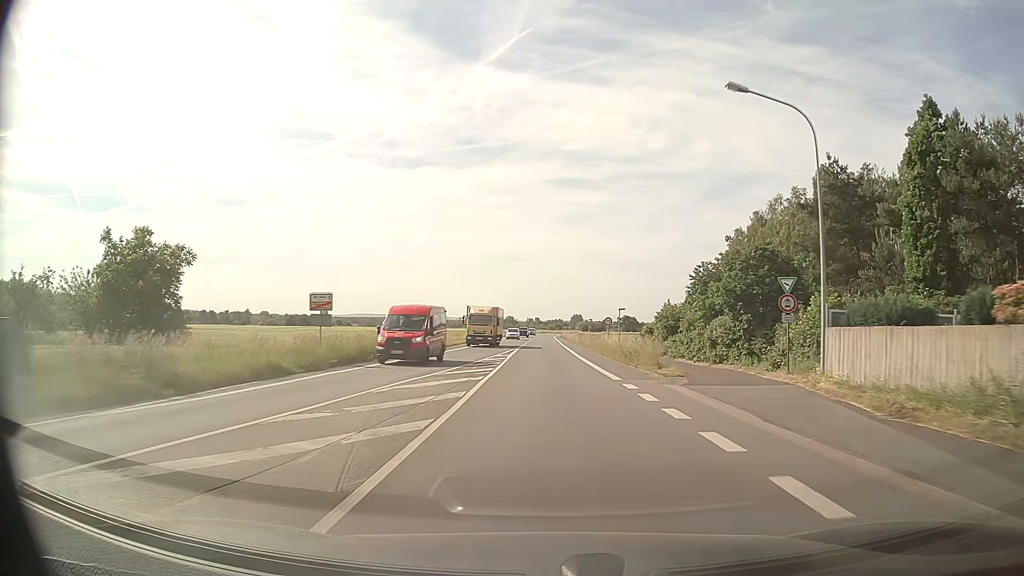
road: primary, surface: asphalt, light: Day
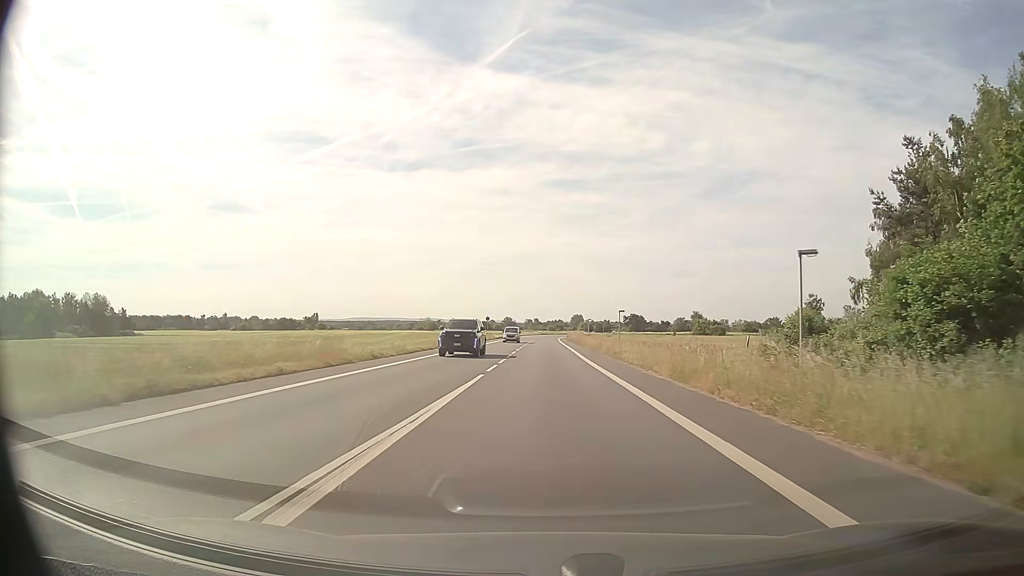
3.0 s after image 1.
(0.0, +45.6) m; 0°
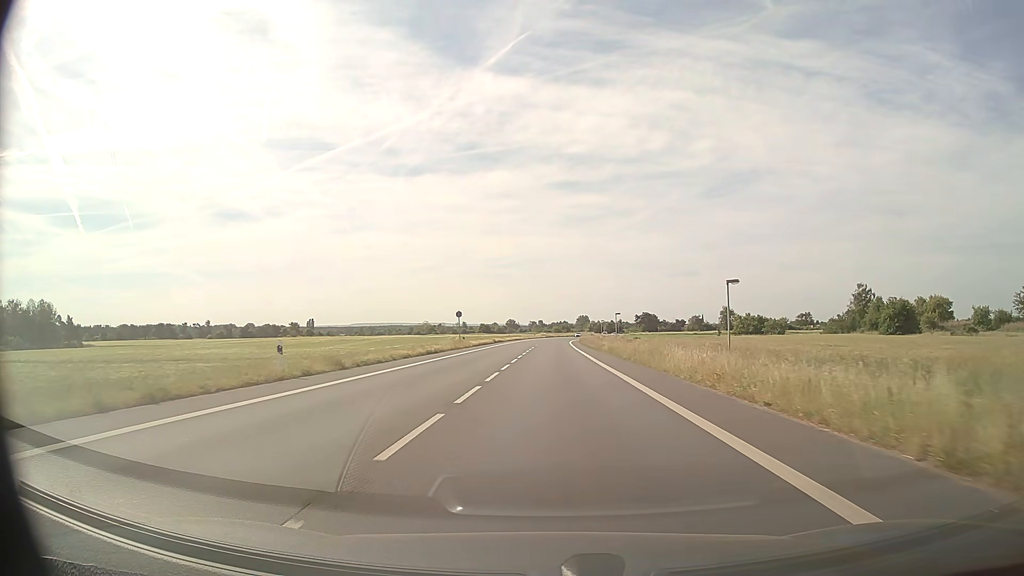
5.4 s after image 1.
(-0.1, +39.9) m; 0°
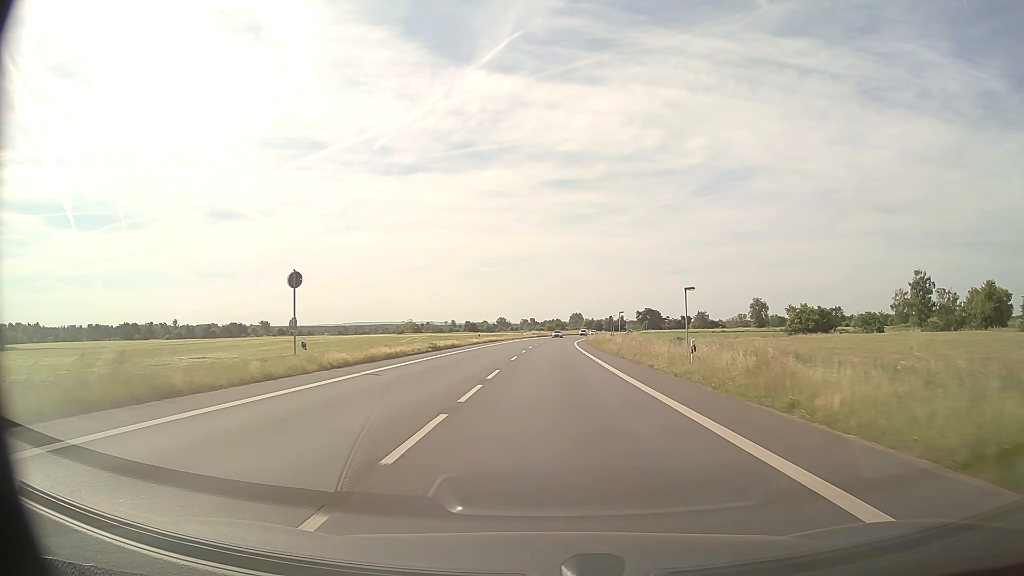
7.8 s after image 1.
(+0.2, +42.5) m; +1°
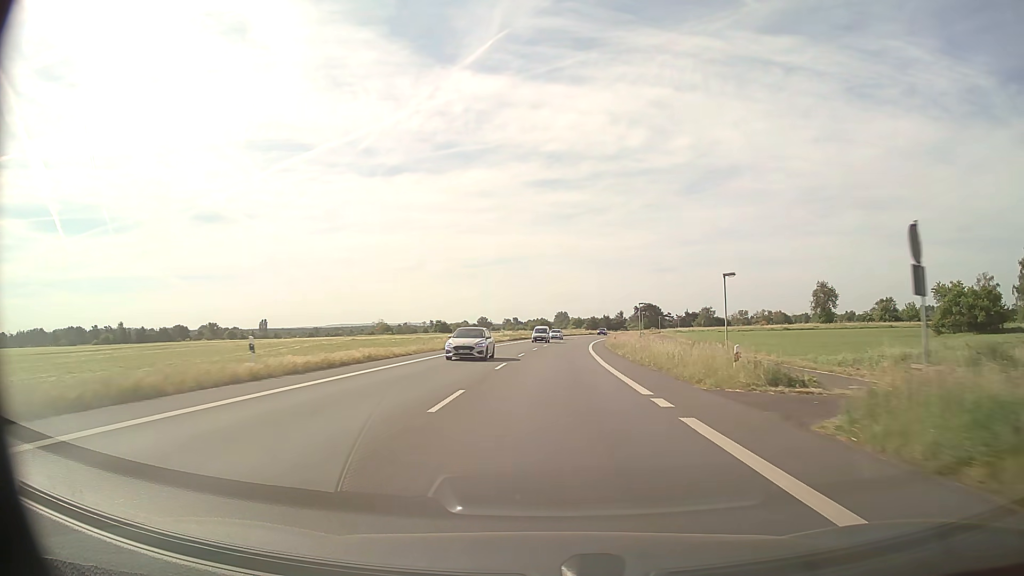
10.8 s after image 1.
(+0.6, +56.5) m; +1°
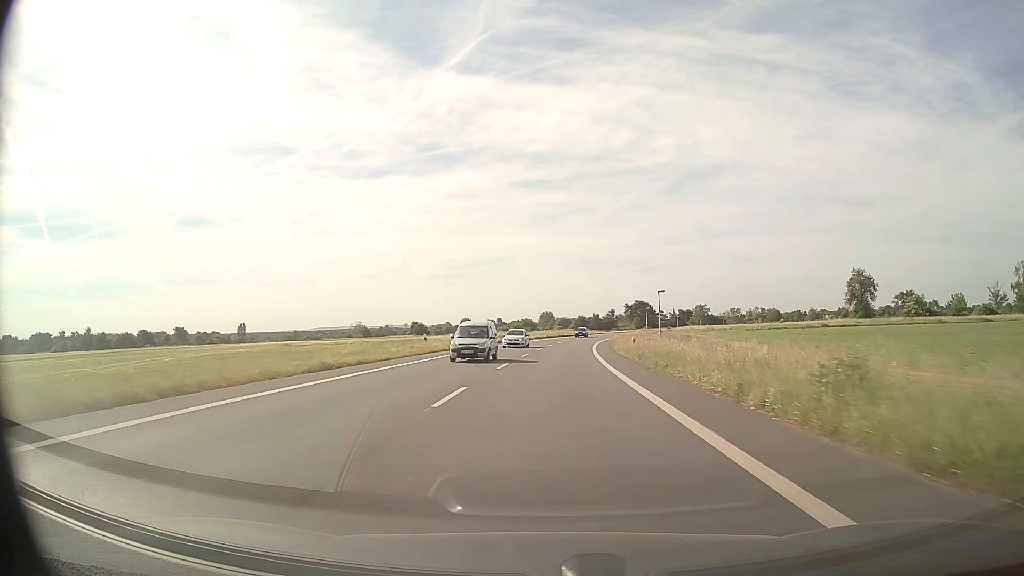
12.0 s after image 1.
(+0.3, +23.6) m; +1°
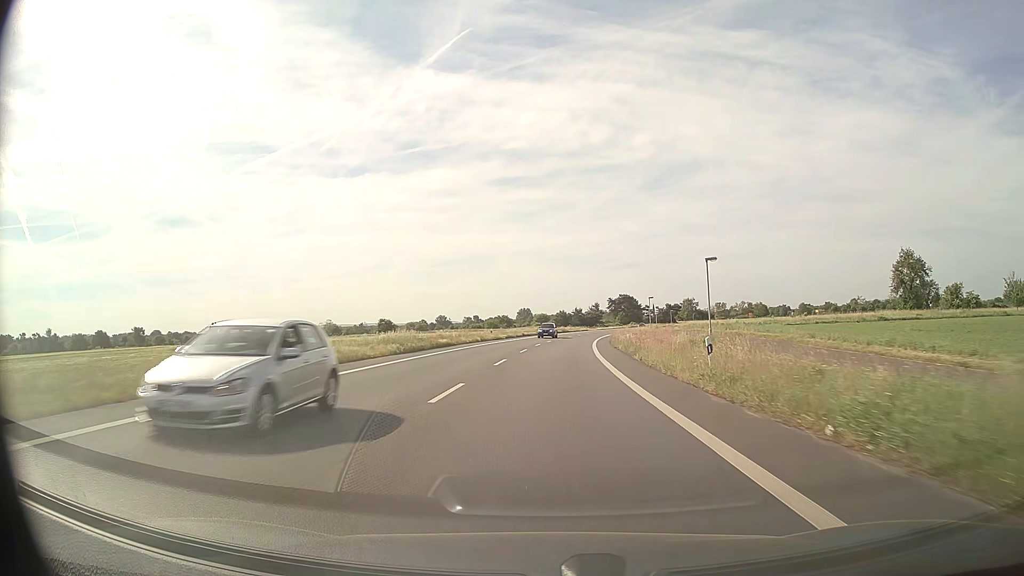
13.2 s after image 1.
(+0.3, +23.7) m; +2°
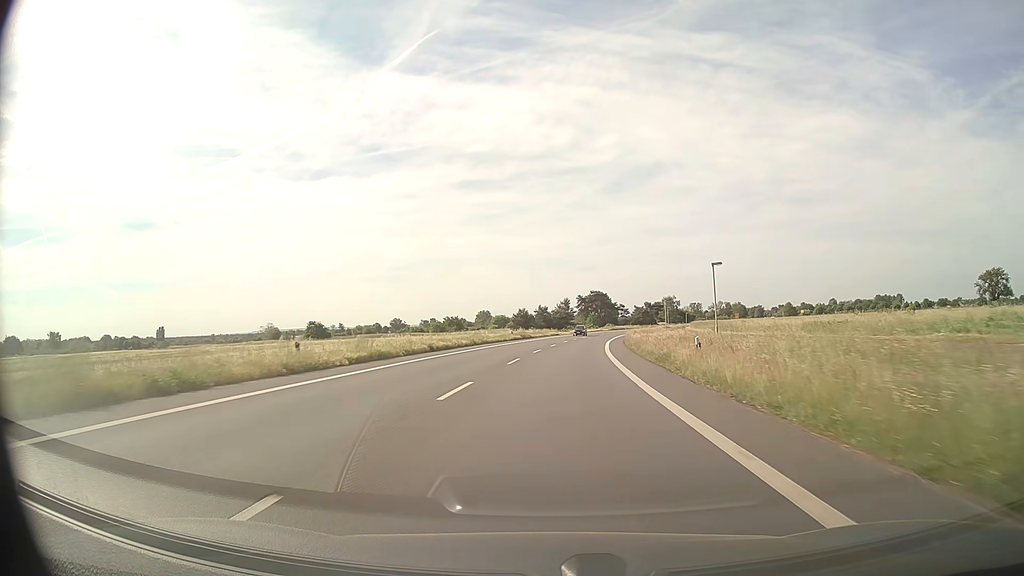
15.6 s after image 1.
(+1.3, +46.9) m; +3°
(0, +10) (0, +20) (+1, +30) (+2, +40) (+2, +50) (+3, +60) (+5, +70) (+6, +80) (+7, +90) (+9, +99) m
